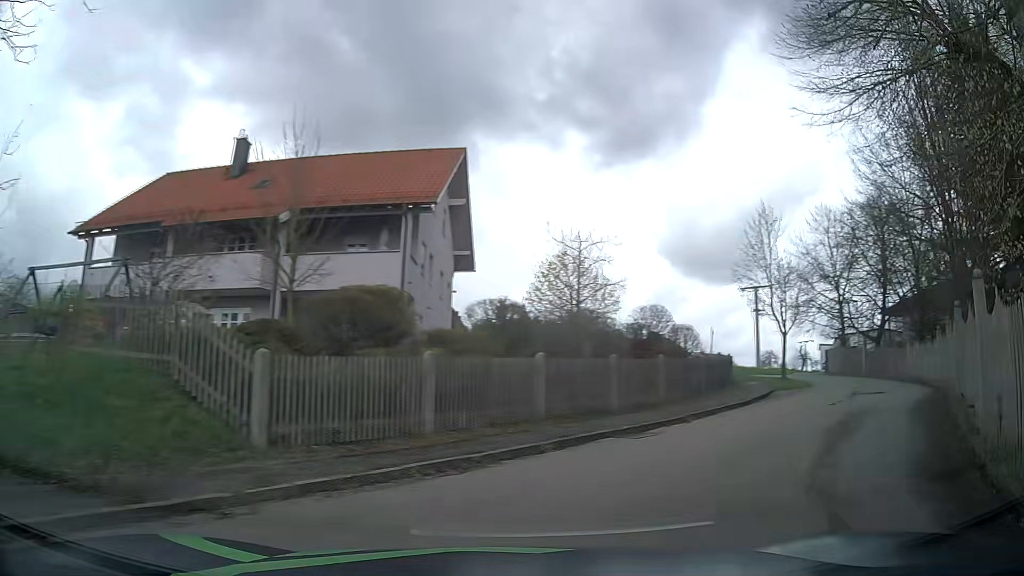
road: residential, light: Day
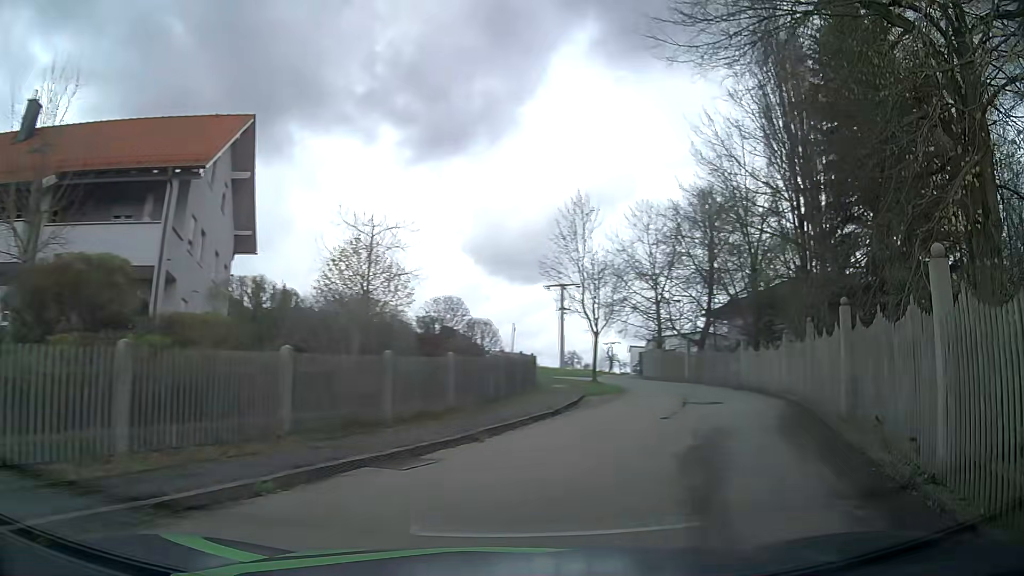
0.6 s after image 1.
(+0.6, +3.5) m; +19°
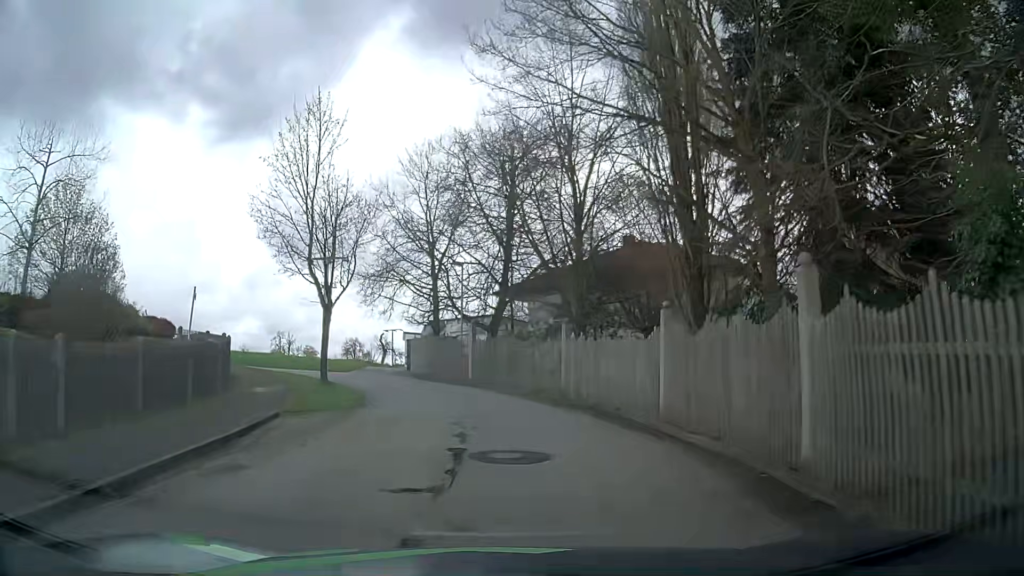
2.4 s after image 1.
(+3.2, +11.8) m; +21°
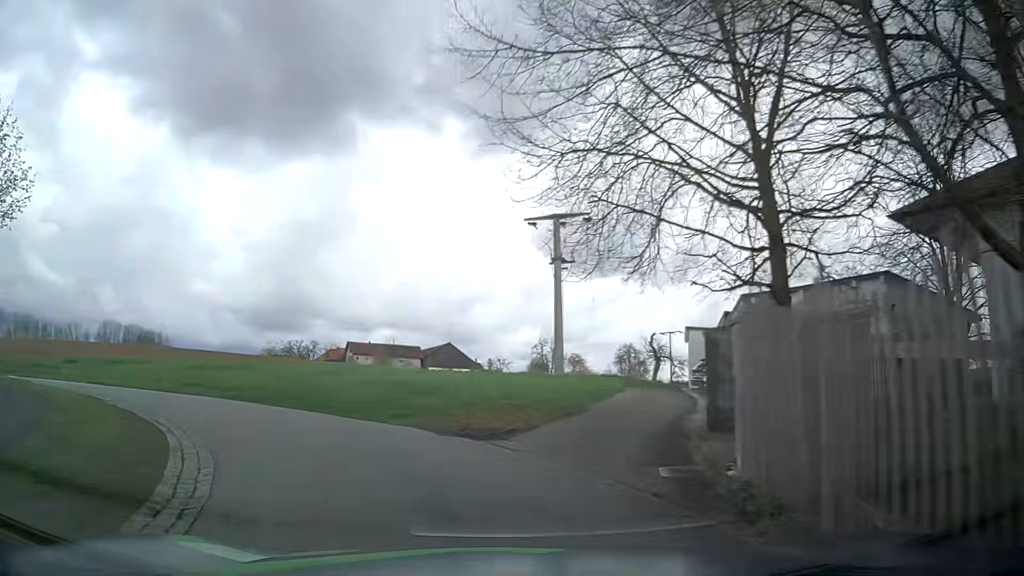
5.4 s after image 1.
(-3.0, +23.3) m; -22°
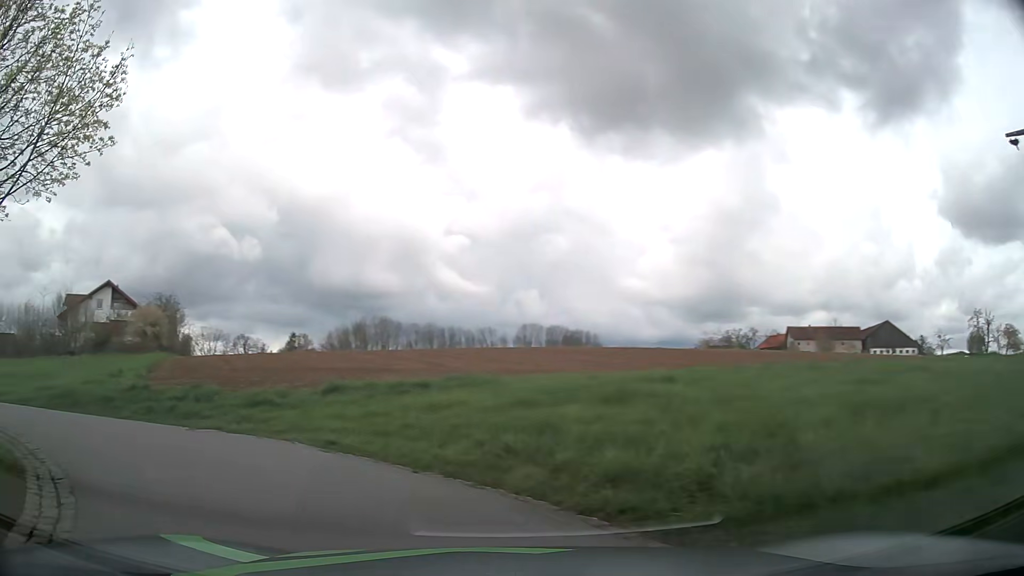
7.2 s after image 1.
(-3.4, +11.5) m; -38°
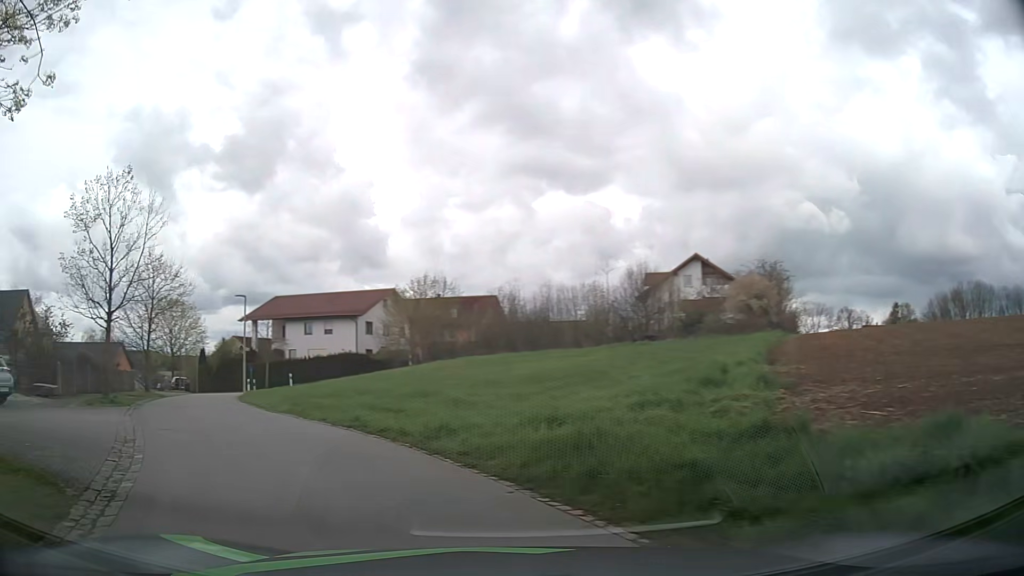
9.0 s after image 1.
(-4.6, +9.8) m; -51°
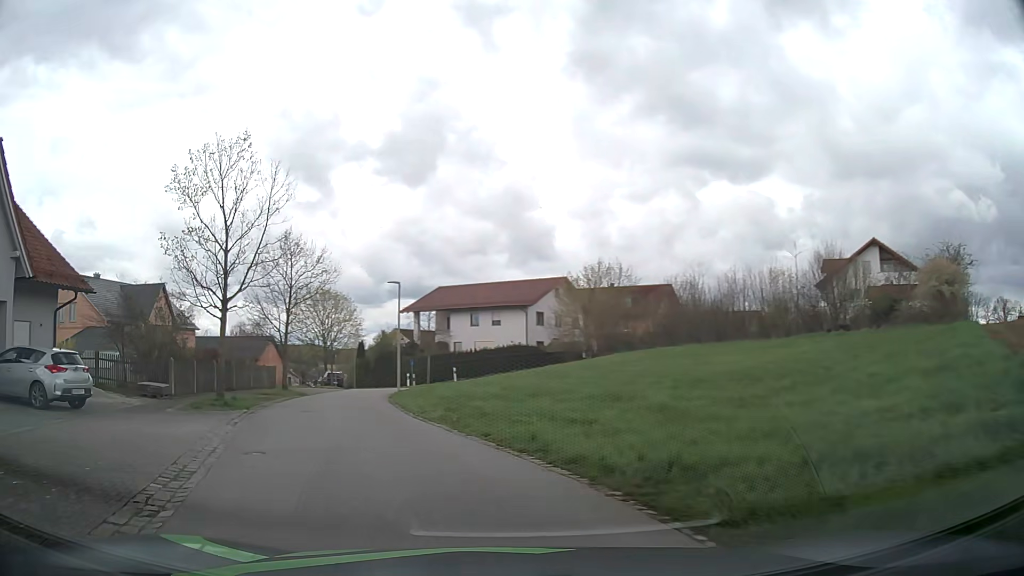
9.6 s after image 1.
(-0.5, +4.0) m; -15°
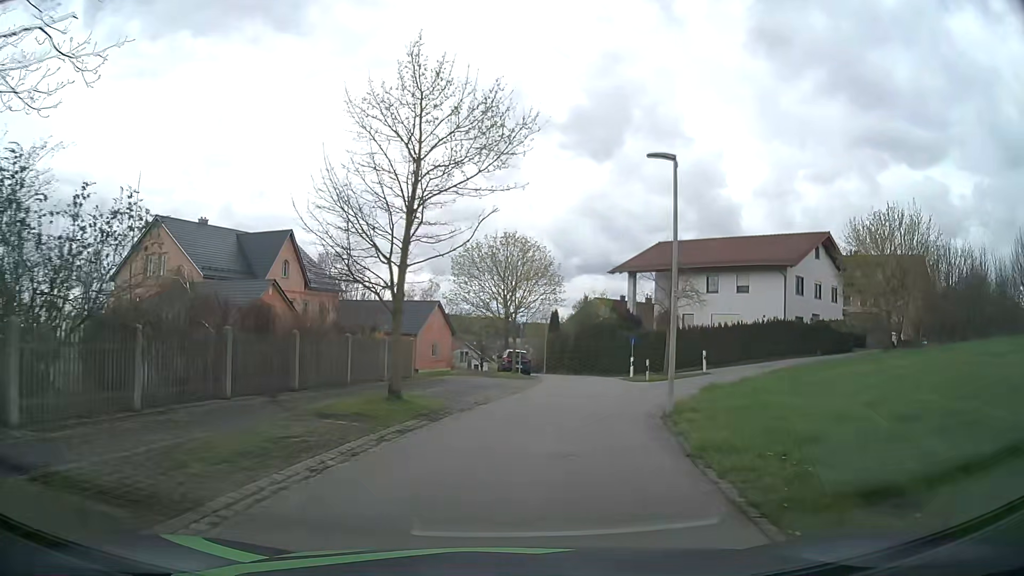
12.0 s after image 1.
(-4.3, +17.9) m; -17°
(0, +10) (+3, +20) (+8, +28) (+15, +35) (+23, +41) (+31, +47) (+40, +53) (+48, +58) (+56, +64) (+65, +69) m
